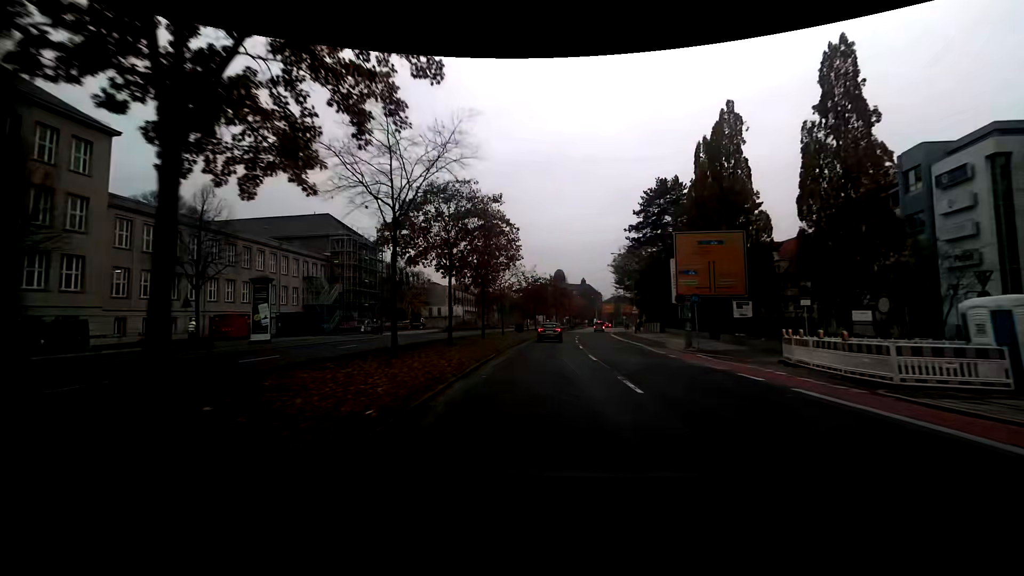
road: secondary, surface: asphalt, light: Day
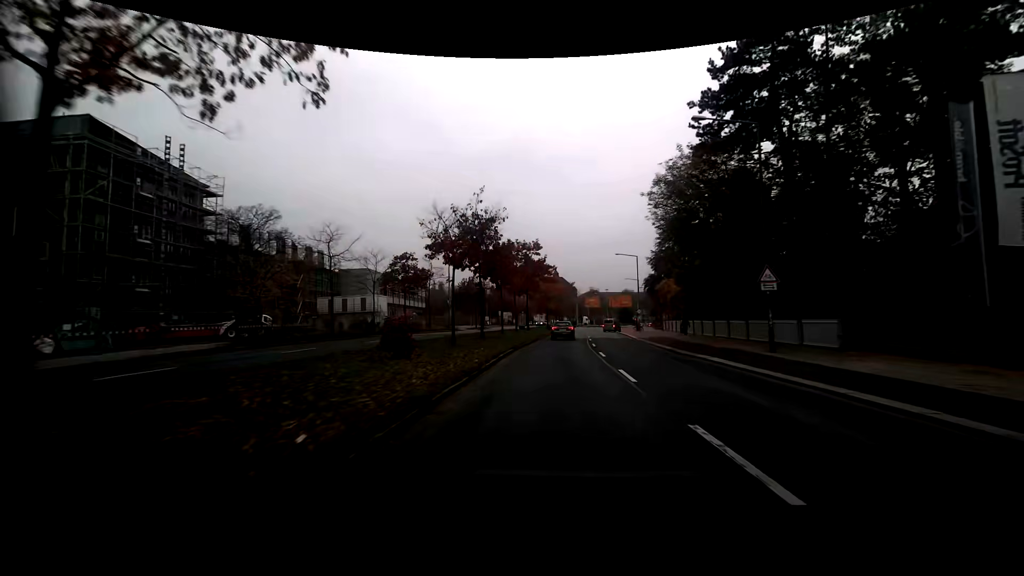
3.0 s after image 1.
(+1.0, +42.4) m; +4°
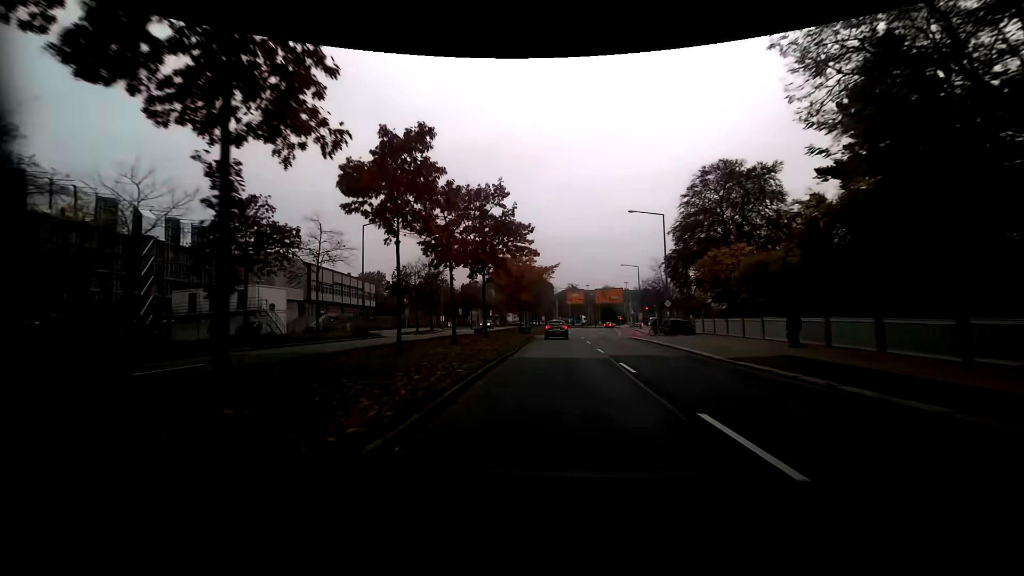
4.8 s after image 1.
(+0.6, +25.2) m; +2°
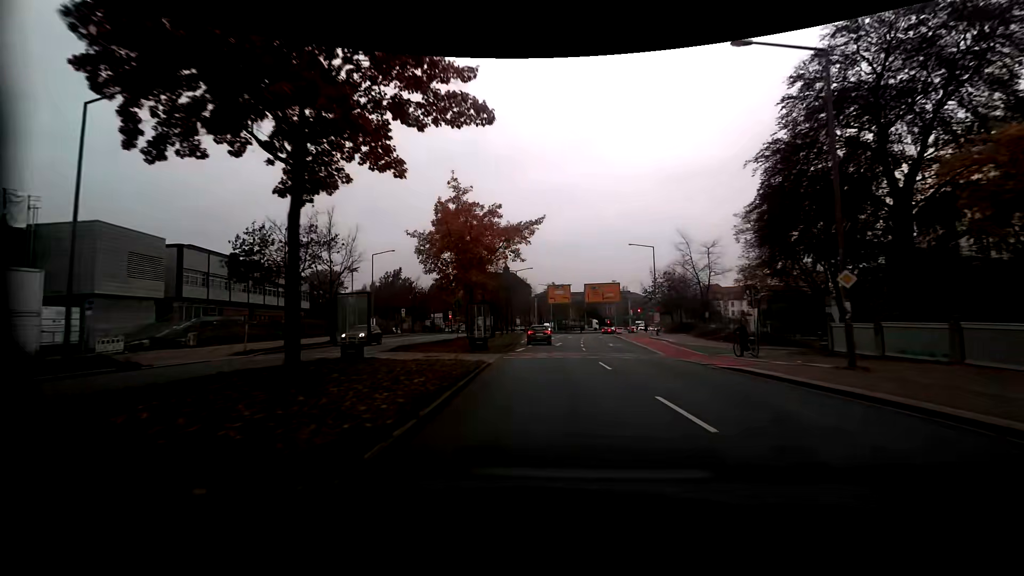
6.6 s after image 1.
(+0.7, +25.1) m; +3°
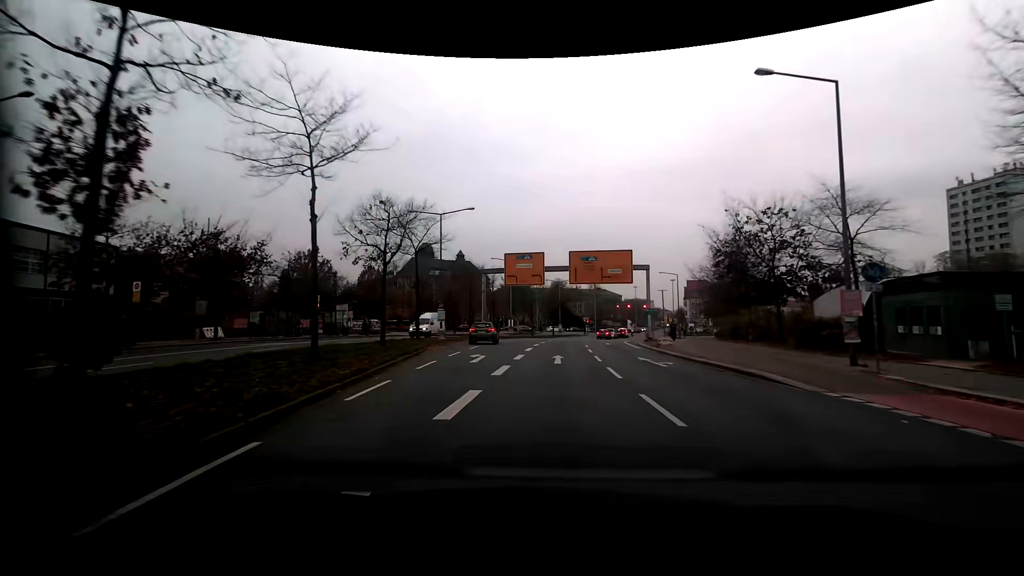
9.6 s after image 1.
(+1.2, +39.0) m; +4°
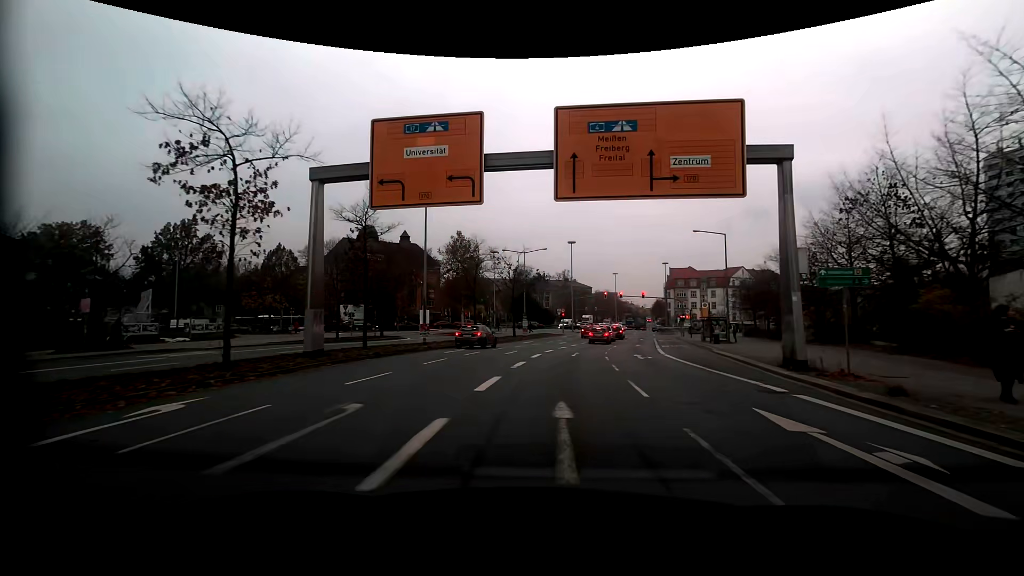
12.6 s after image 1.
(+1.3, +32.7) m; +5°
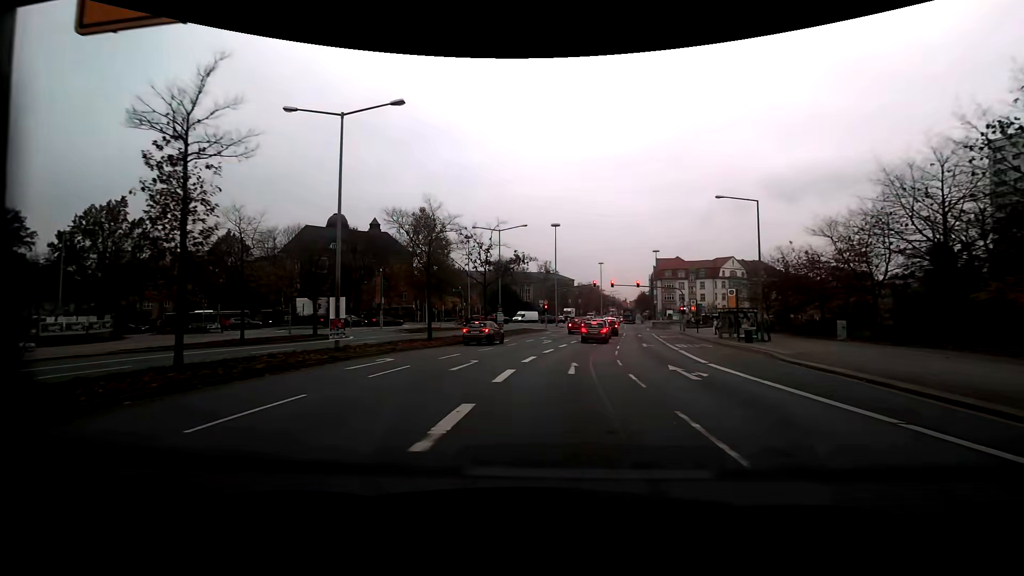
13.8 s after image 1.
(+0.1, +10.6) m; +1°
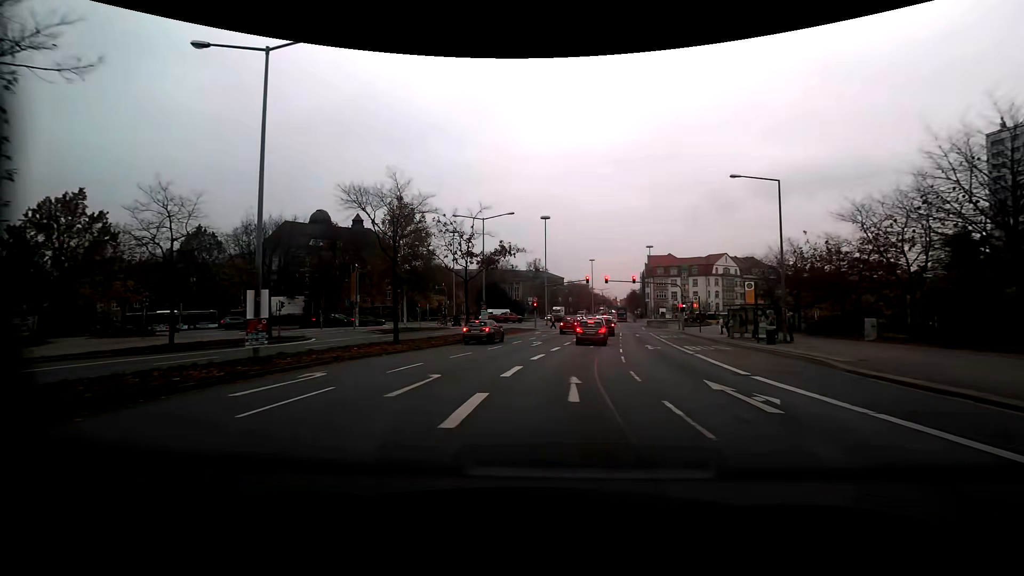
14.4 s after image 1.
(+0.1, +4.8) m; +2°
